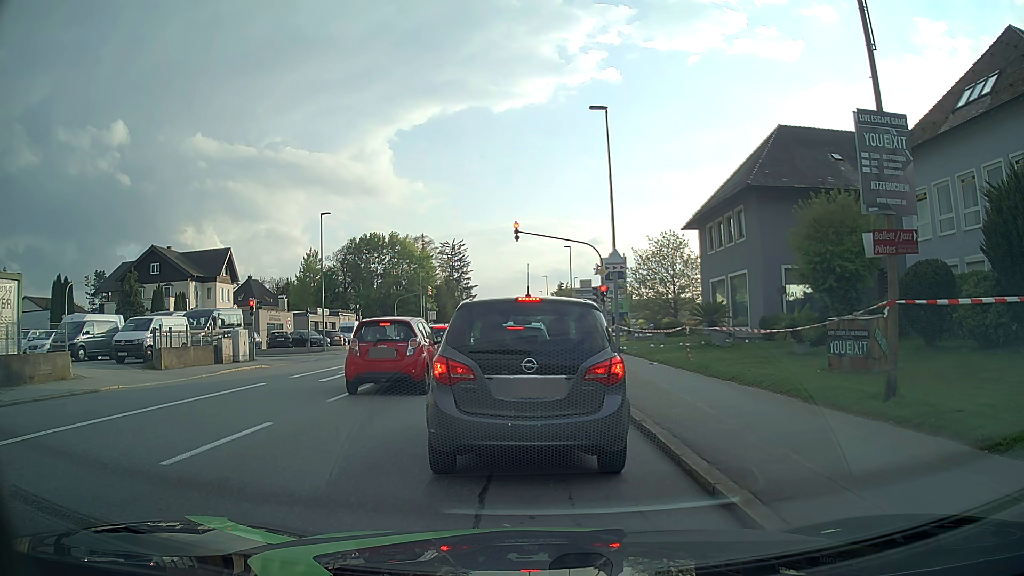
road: tertiary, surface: asphalt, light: Day
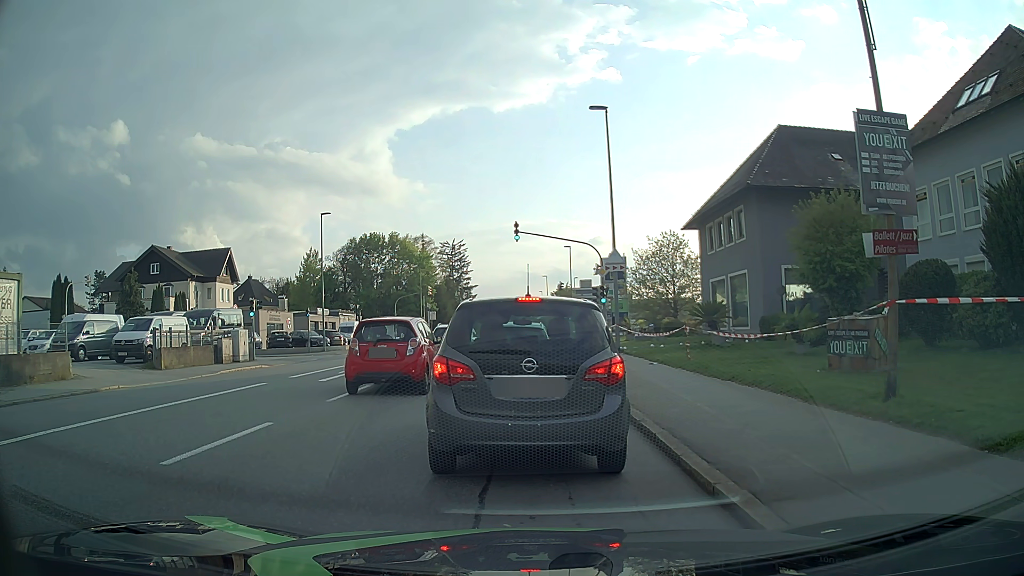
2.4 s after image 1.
(0.0, 0.0) m; 0°
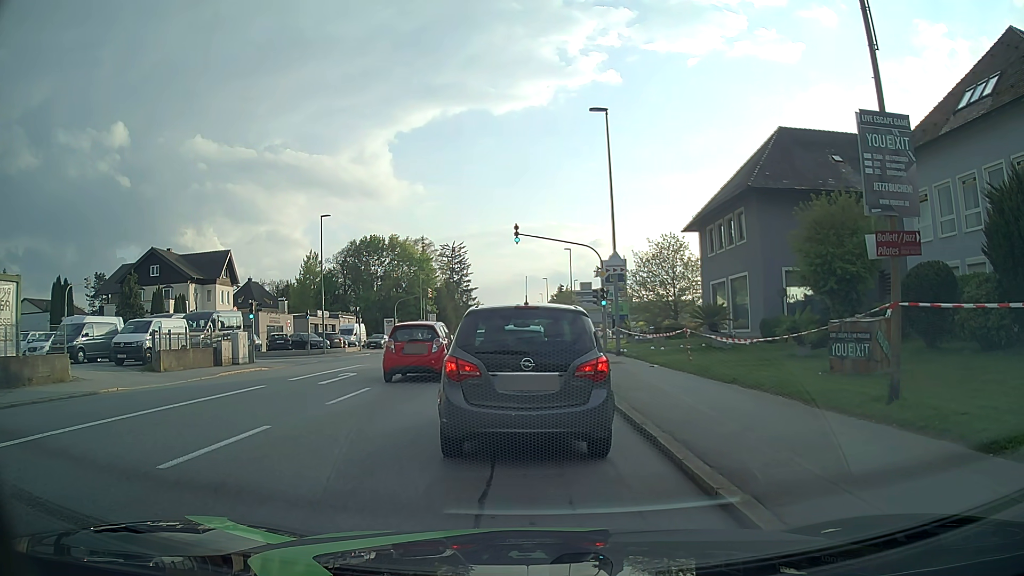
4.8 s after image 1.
(0.0, +0.1) m; 0°
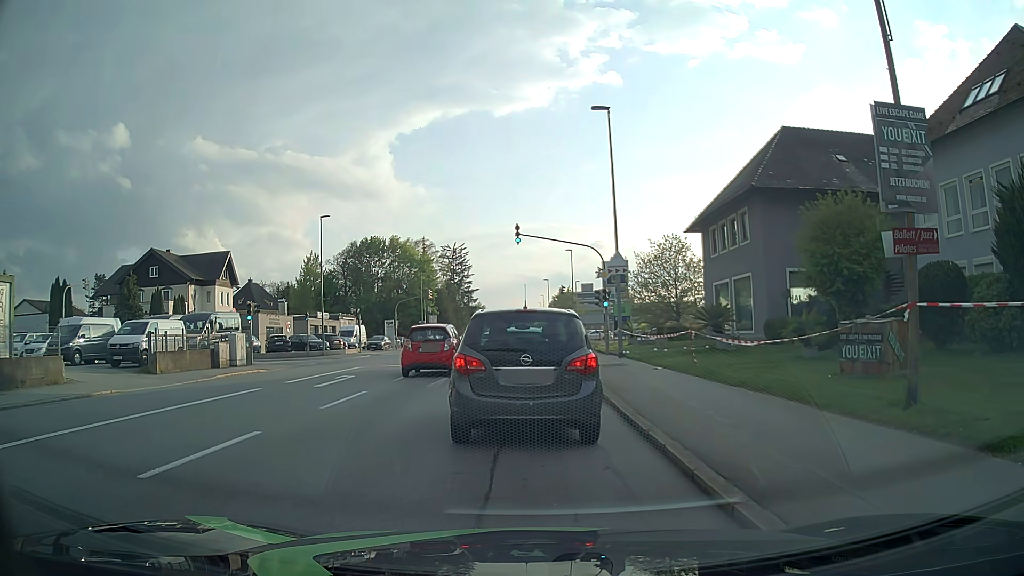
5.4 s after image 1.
(0.0, +0.5) m; 0°
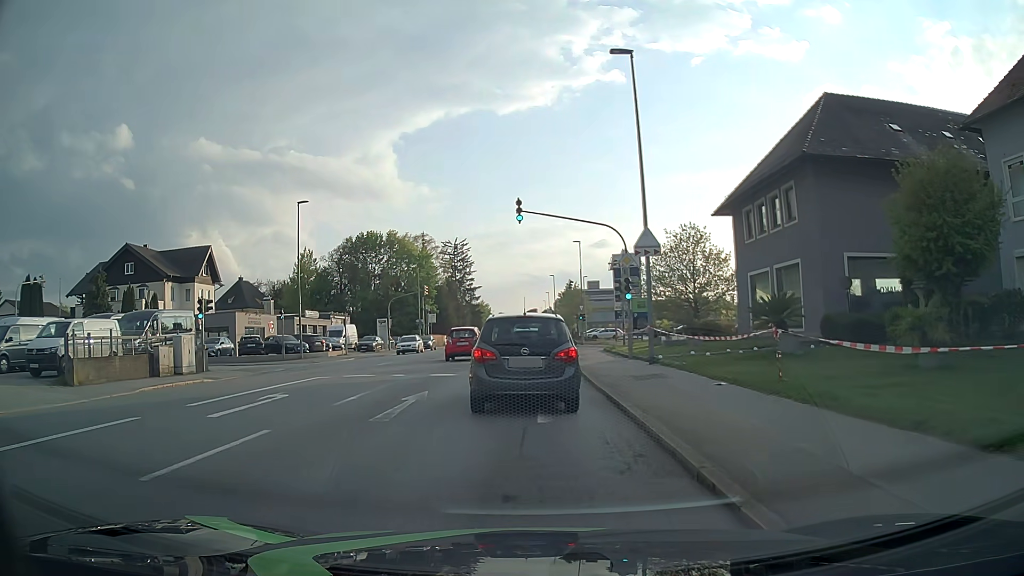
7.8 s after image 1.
(-0.3, +6.3) m; -2°
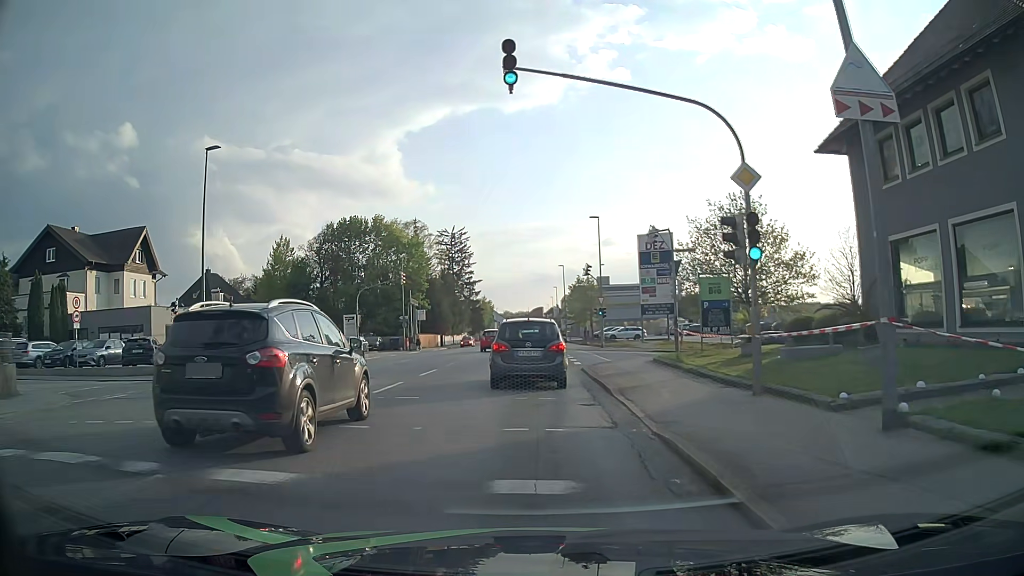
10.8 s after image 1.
(-0.2, +14.4) m; -1°
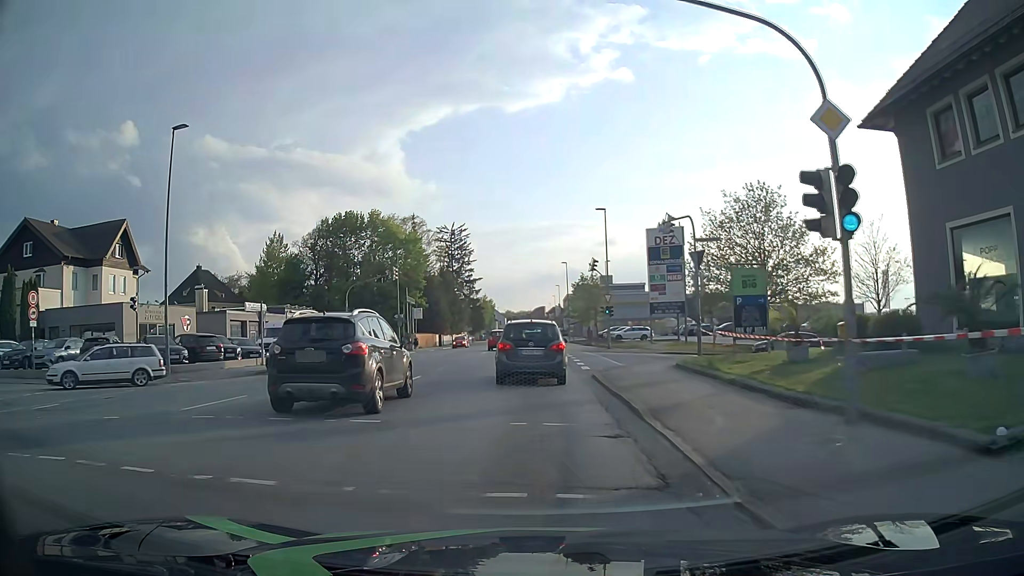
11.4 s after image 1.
(0.0, +3.6) m; -1°
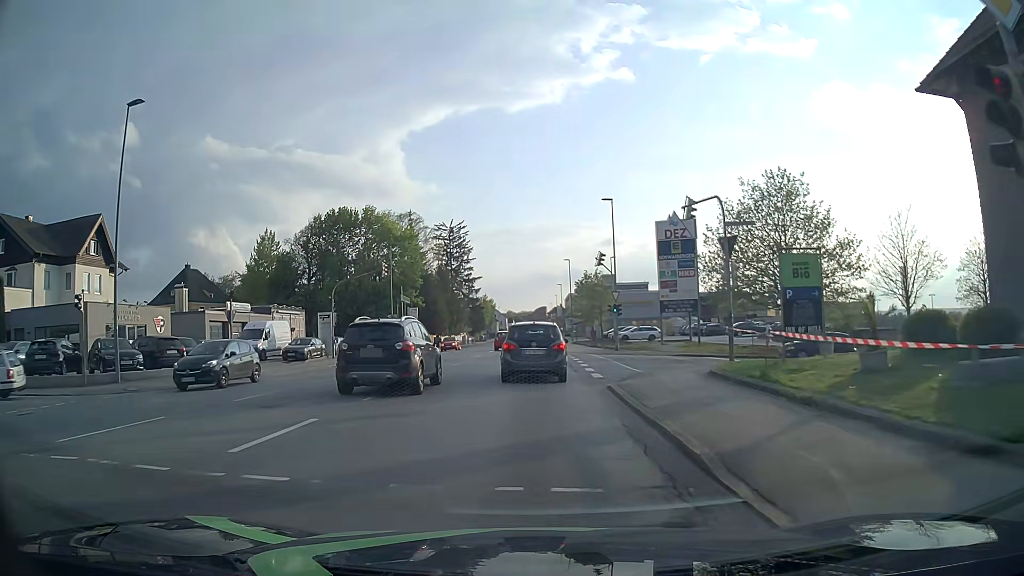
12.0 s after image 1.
(+0.1, +3.9) m; +2°
